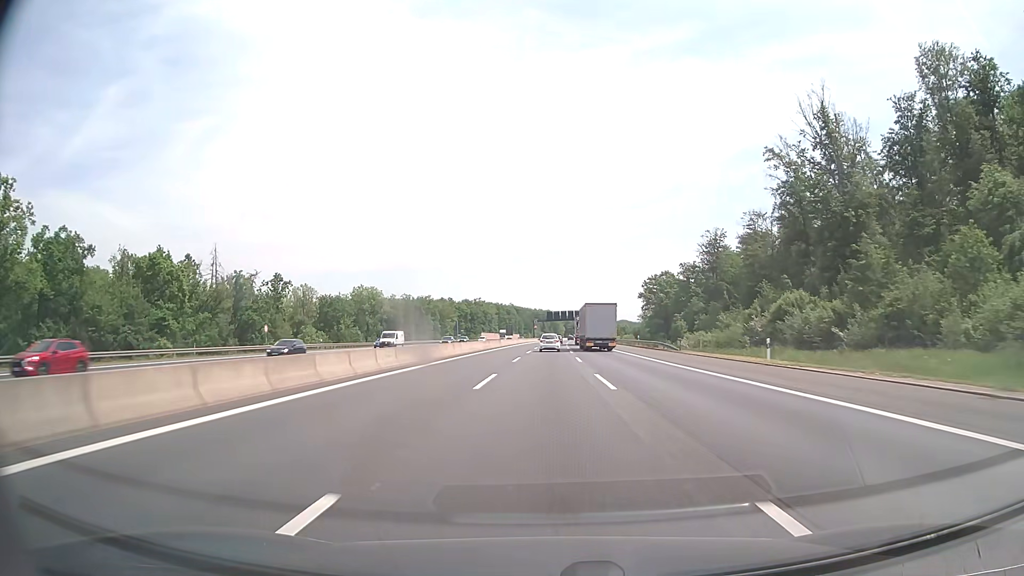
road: motorway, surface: asphalt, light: Day
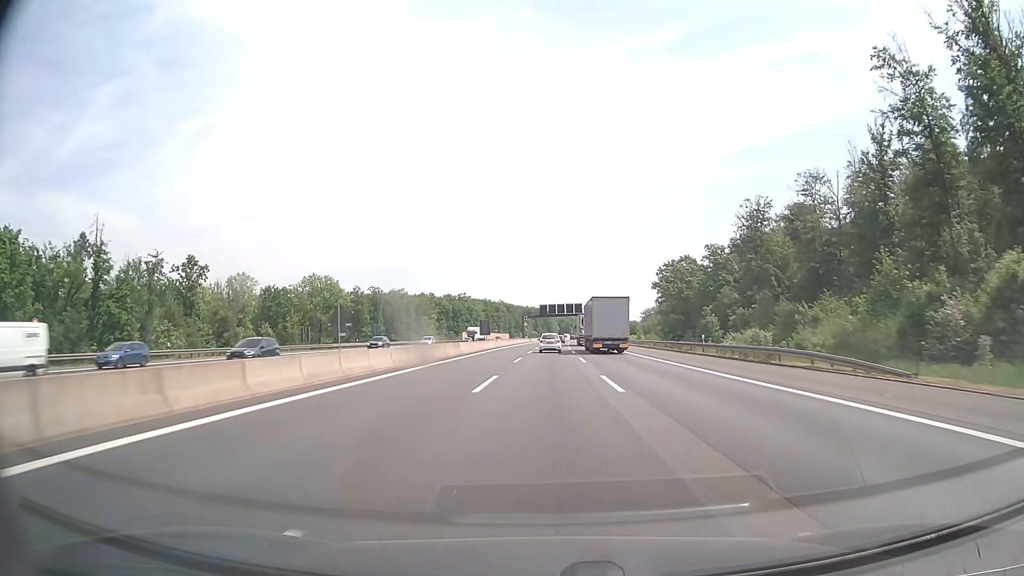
(+0.2, +36.4) m; +1°
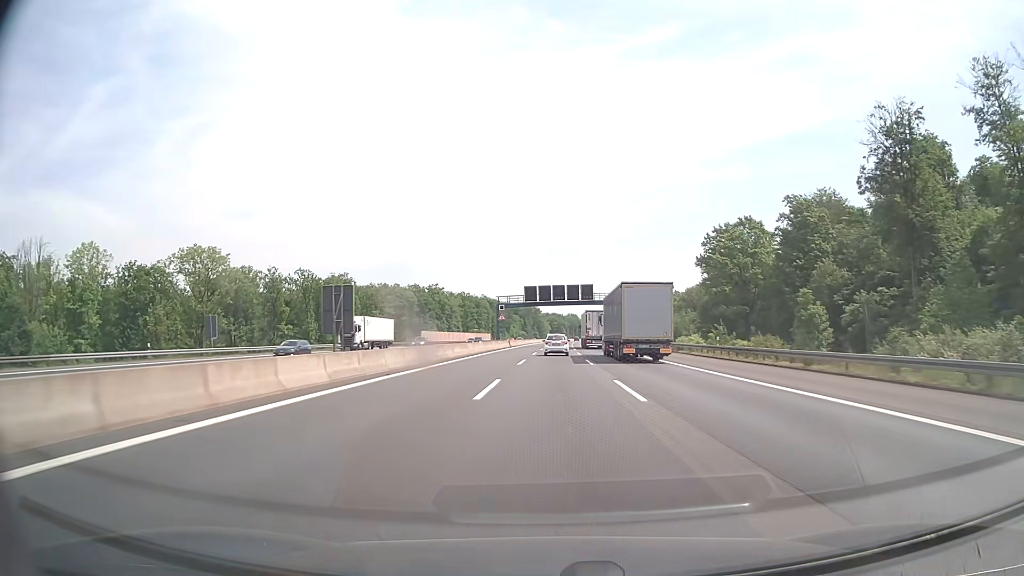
(+0.4, +54.9) m; +1°
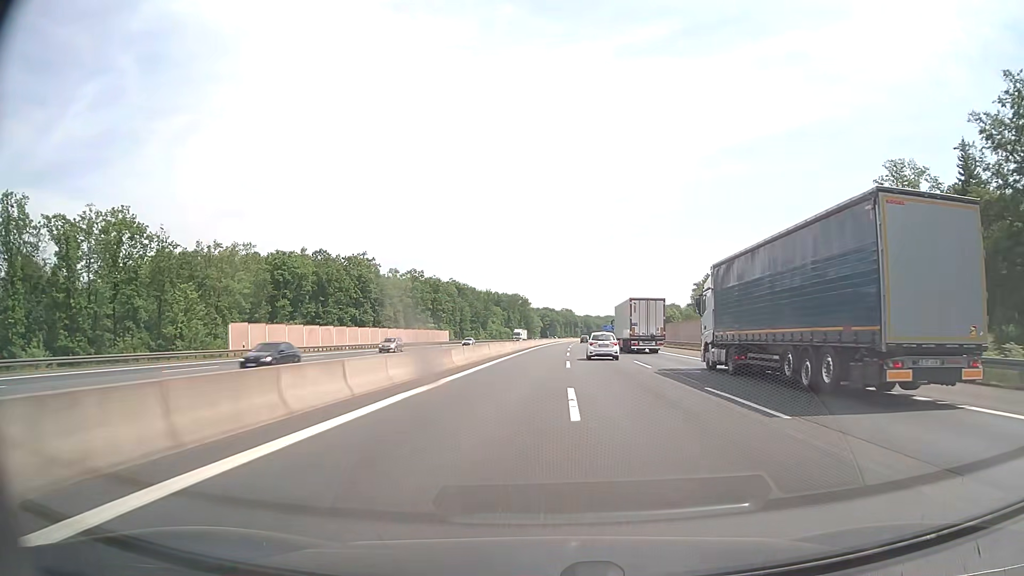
(+0.1, +92.0) m; +1°
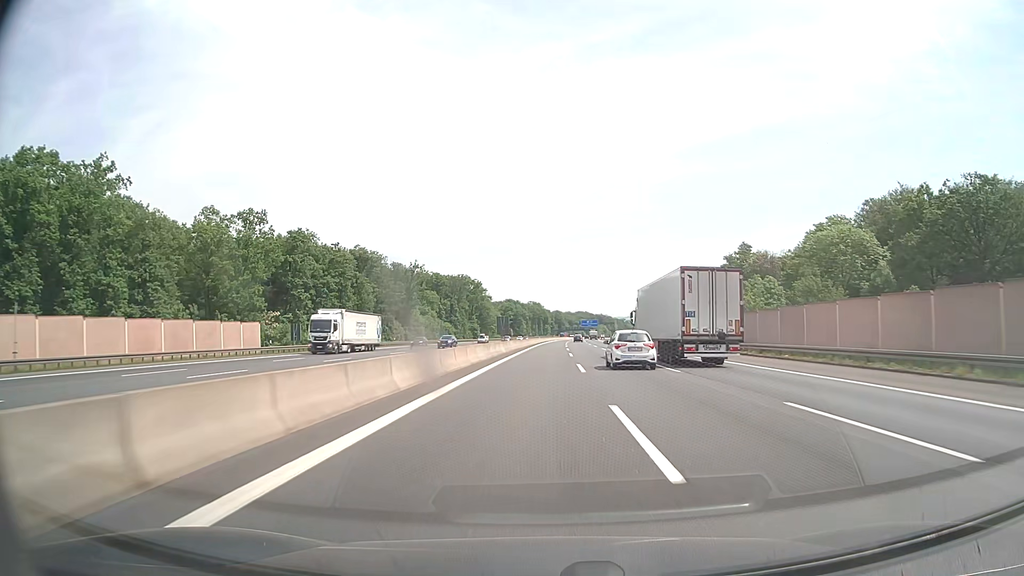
(+2.6, +93.1) m; +3°
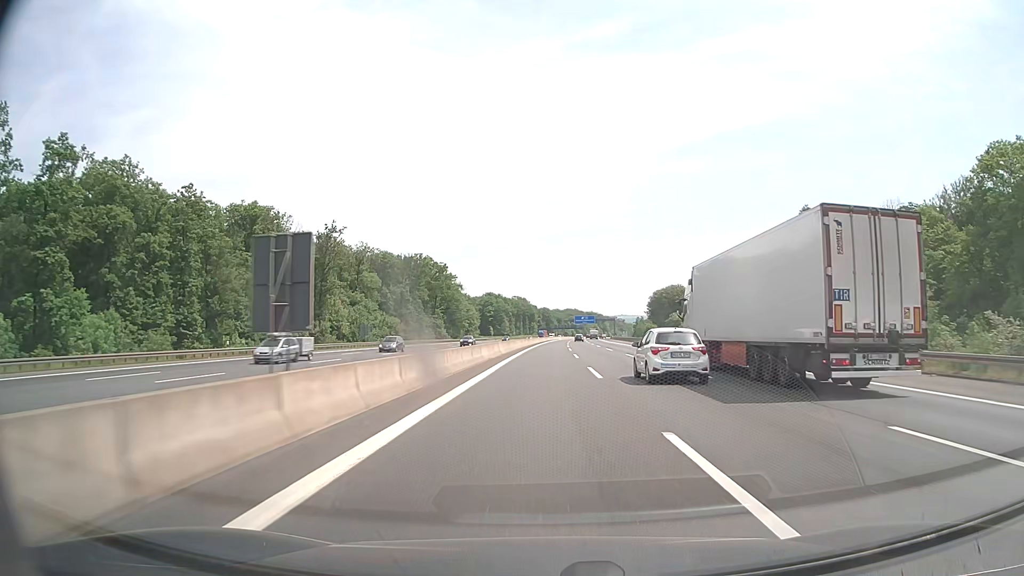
(+0.4, +56.6) m; +1°
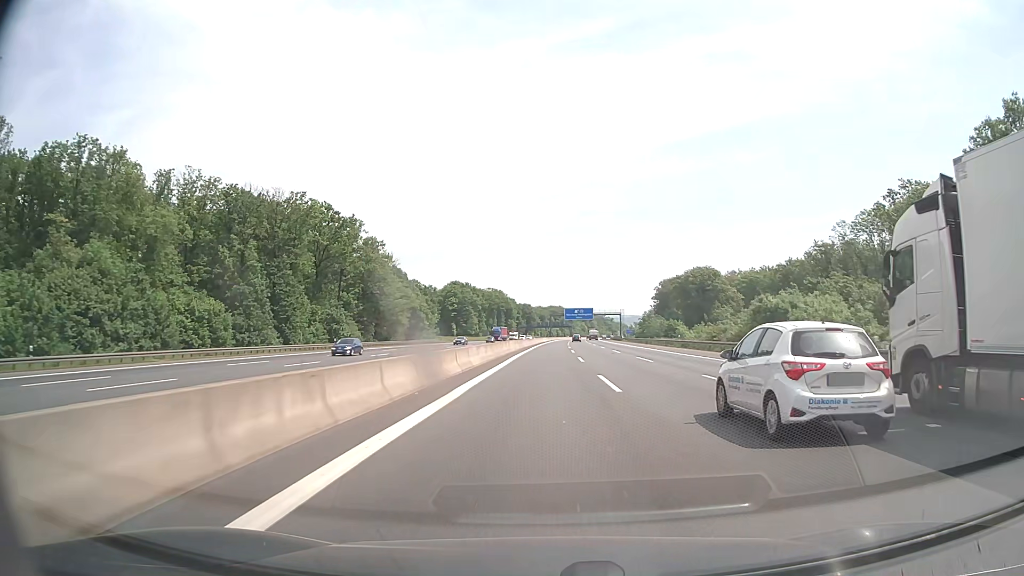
(+1.0, +75.8) m; +1°
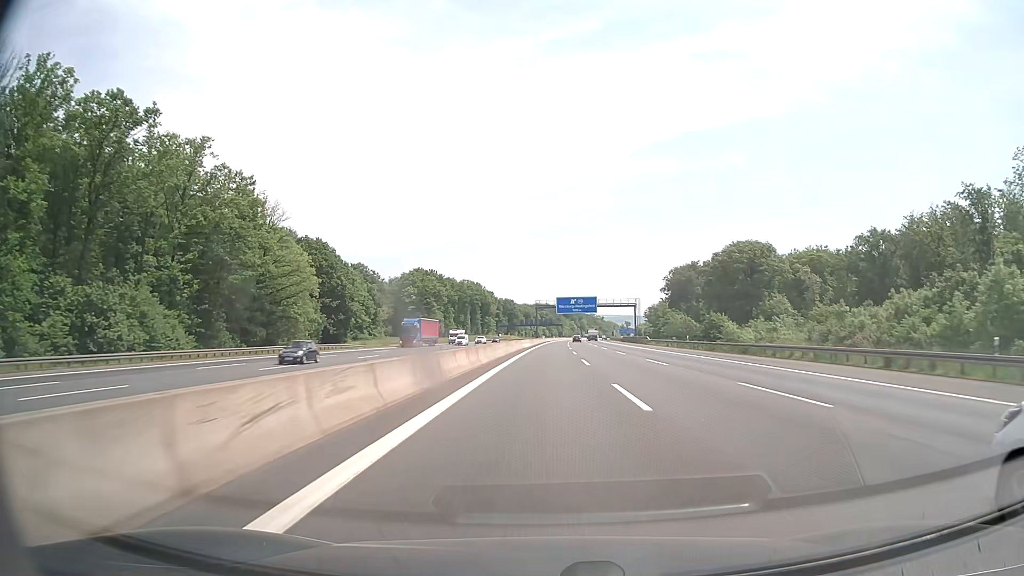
(+0.6, +57.0) m; +1°
(0, +10) (0, +20) (0, +30) (0, +40) (0, +50) (+1, +60) (+1, +70) (+1, +80) (+1, +90) (+2, +100) m
